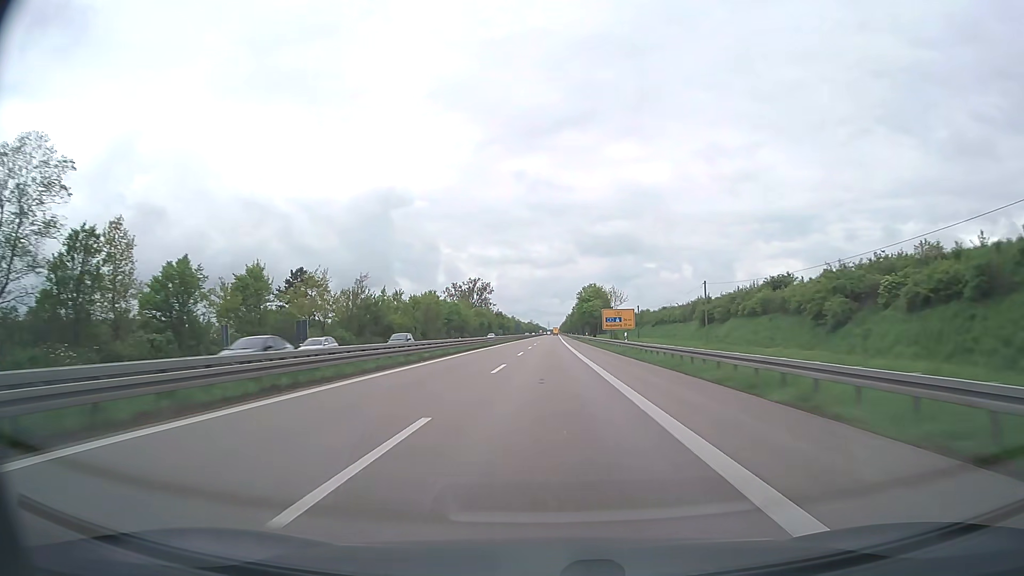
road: trunk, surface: asphalt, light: Day
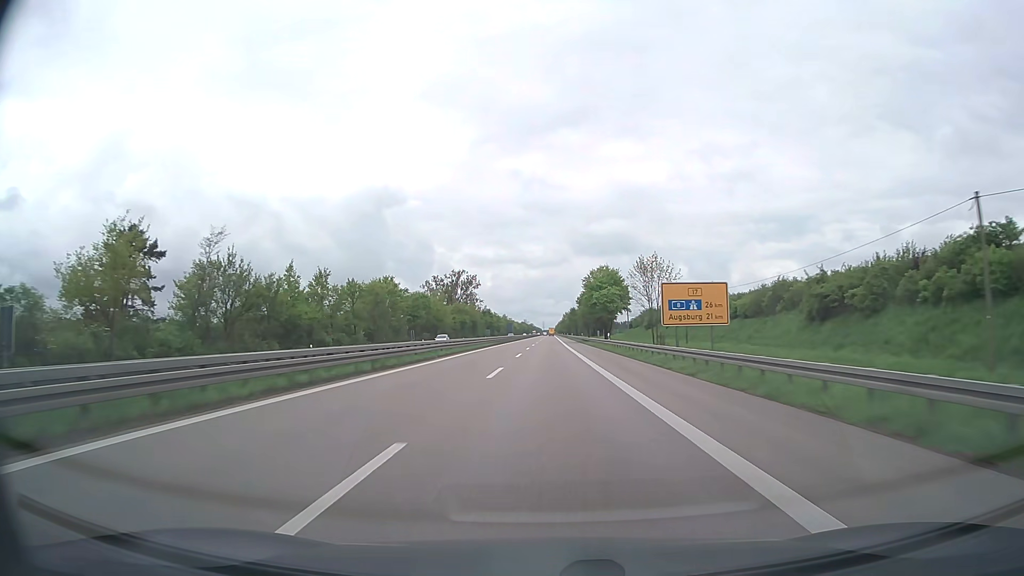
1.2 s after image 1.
(+0.2, +38.5) m; 0°
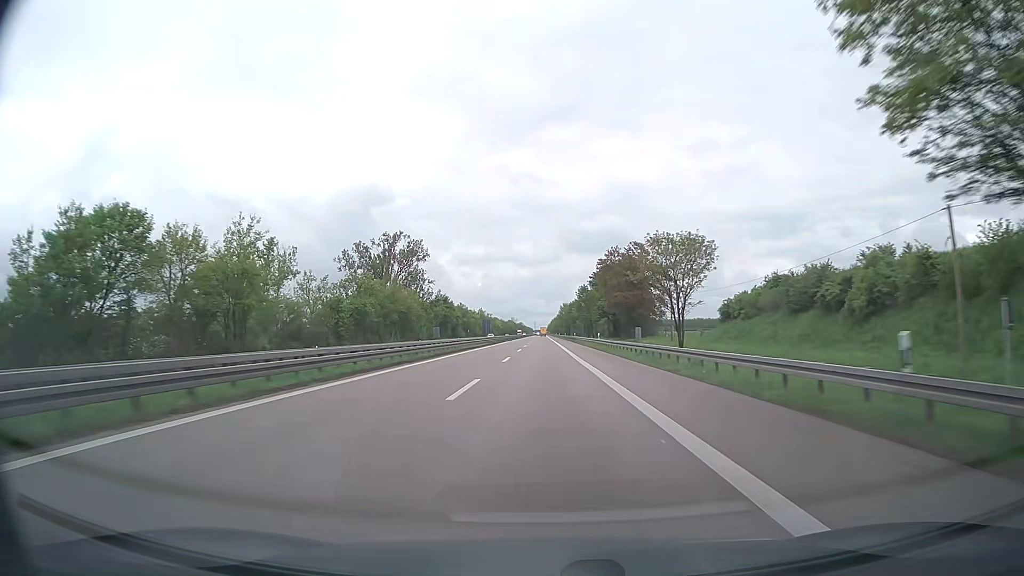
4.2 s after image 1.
(+0.8, +96.5) m; +1°
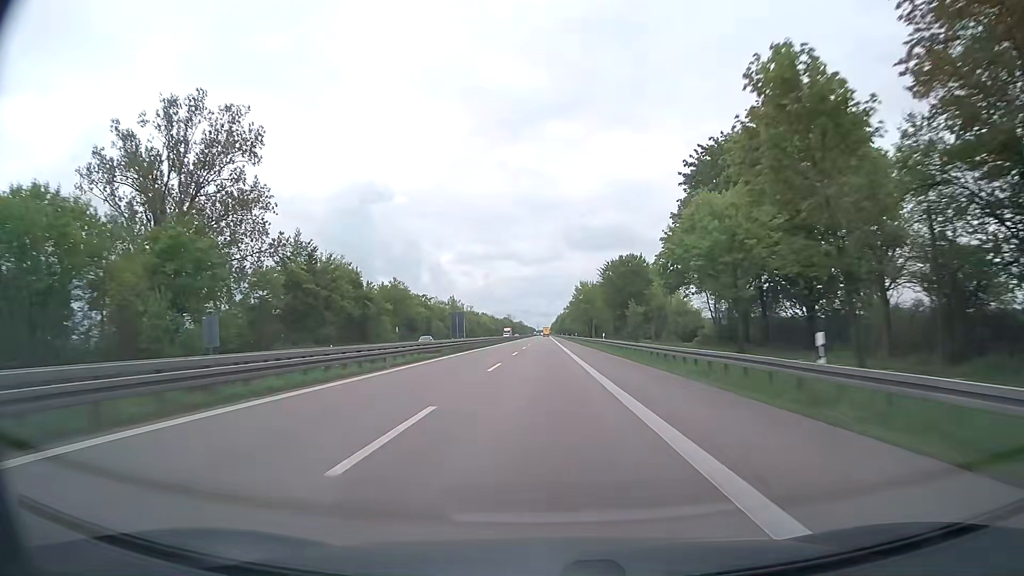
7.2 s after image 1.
(+0.1, +97.2) m; 0°
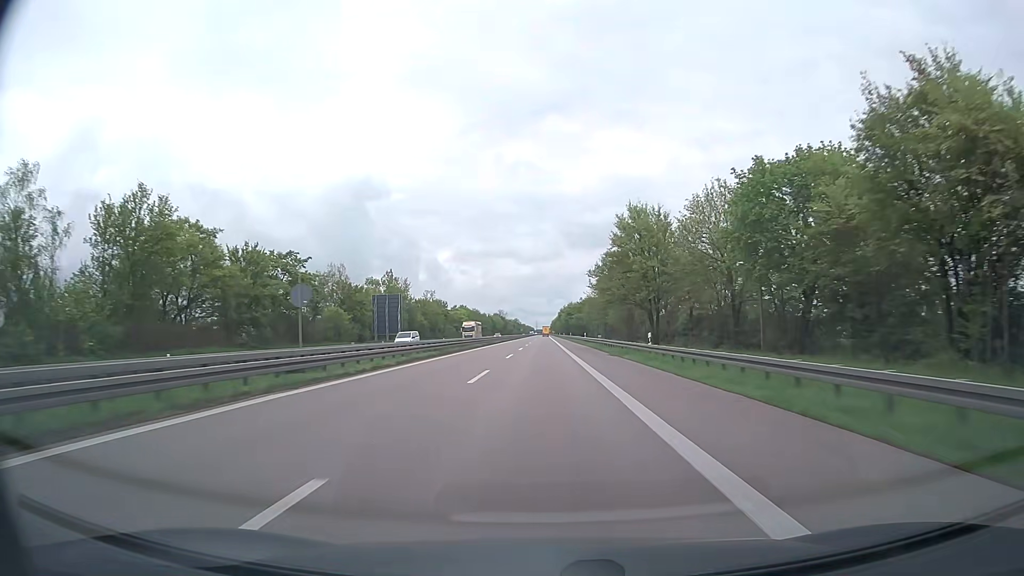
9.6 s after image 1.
(+0.2, +78.2) m; 0°
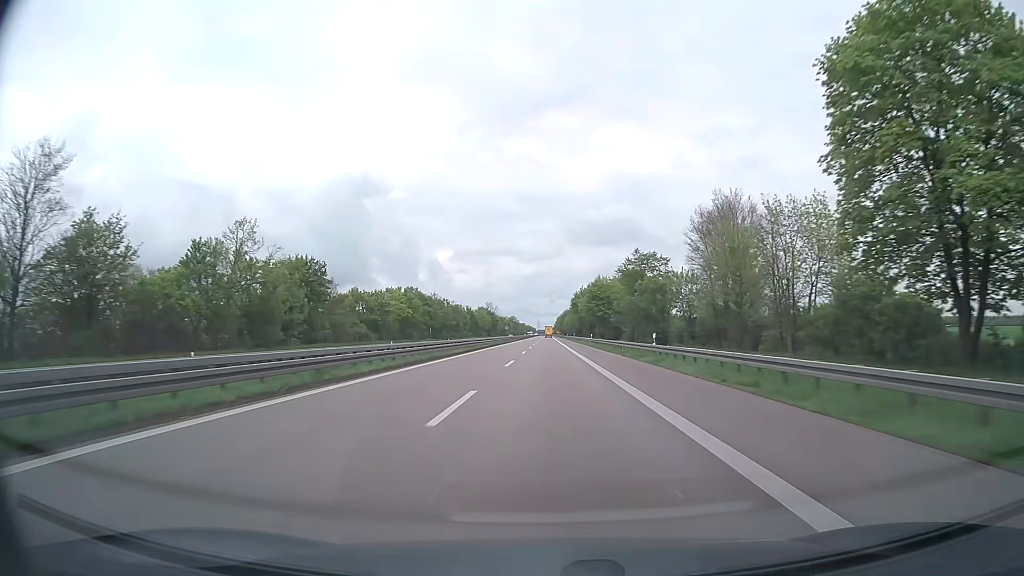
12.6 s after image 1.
(-0.1, +98.3) m; 0°
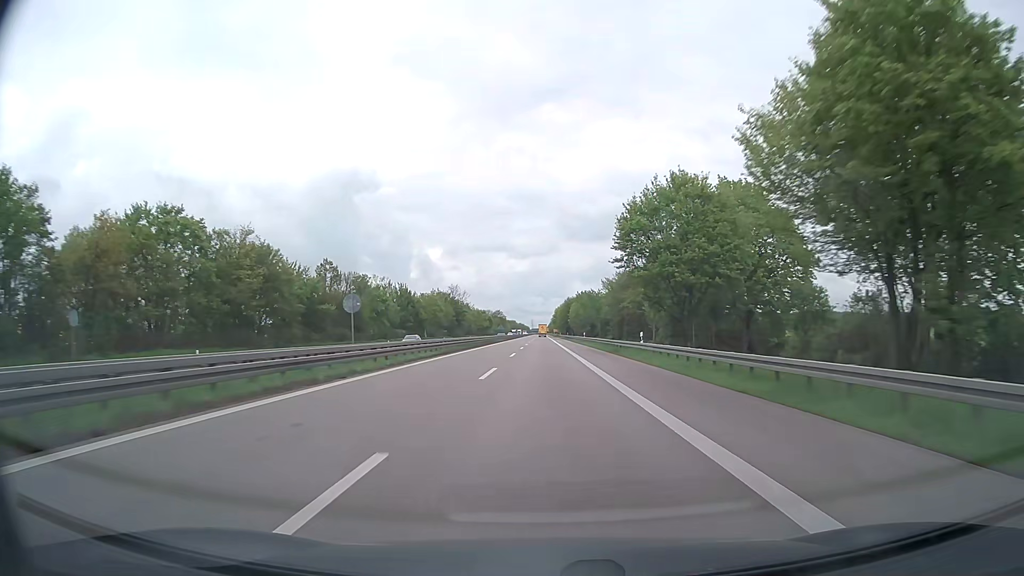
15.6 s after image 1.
(+0.5, +98.2) m; +1°
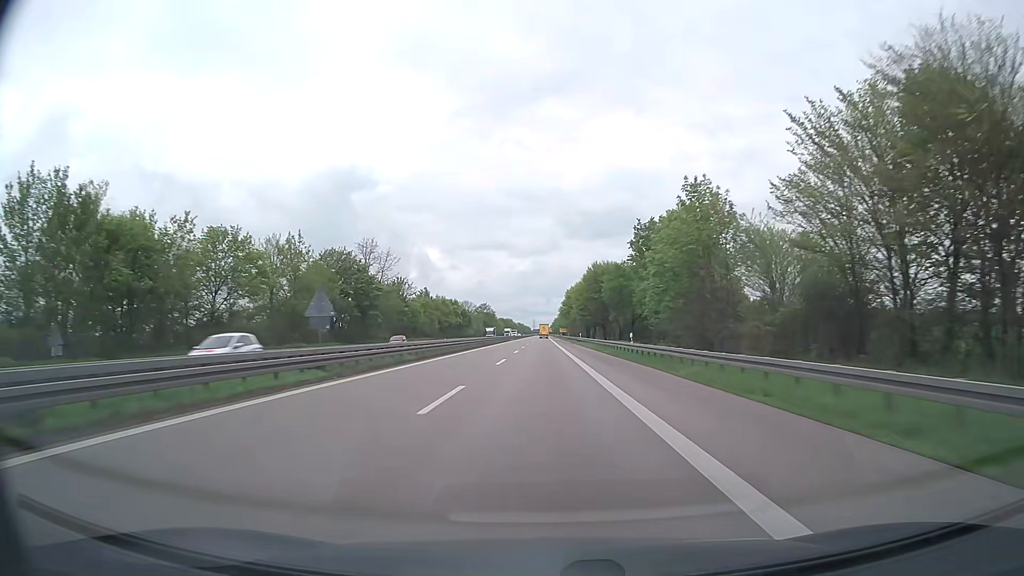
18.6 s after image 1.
(-0.1, +98.2) m; 0°
(0, +10) (0, +20) (0, +30) (0, +40) (0, +50) (0, +60) (0, +70) (0, +80) (0, +90) (0, +100) m
